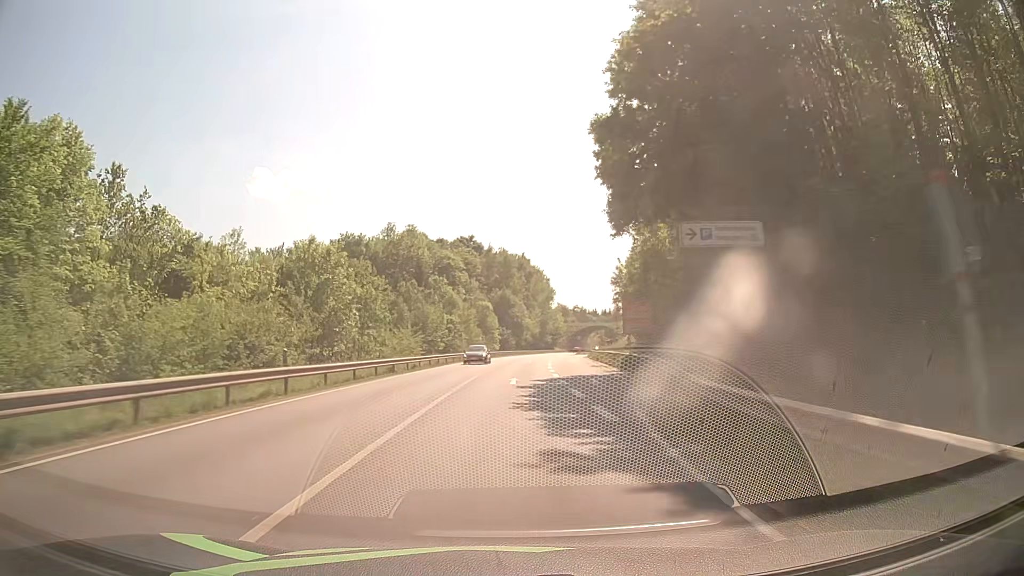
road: primary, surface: asphalt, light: Day
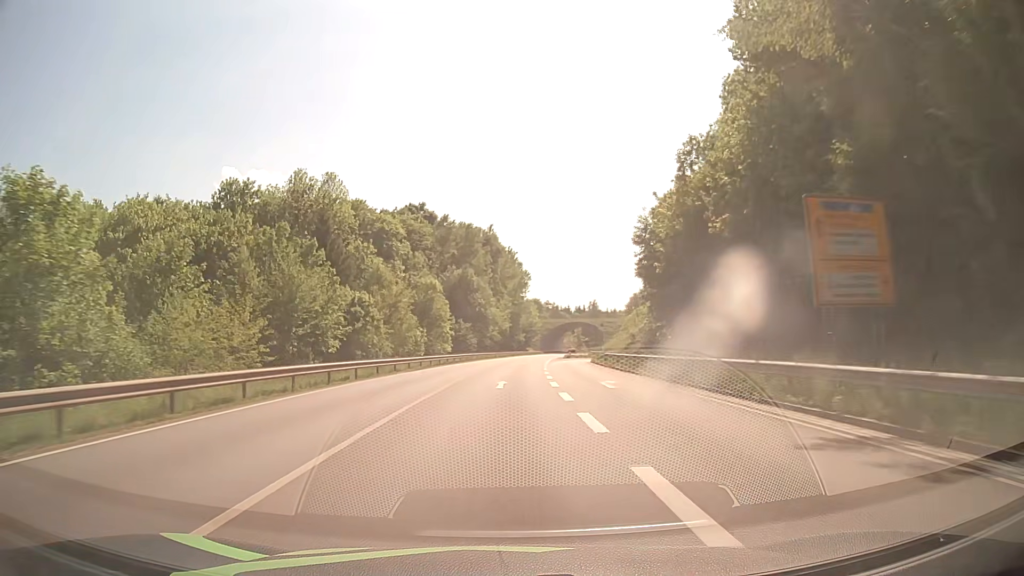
(+0.9, +37.7) m; +3°
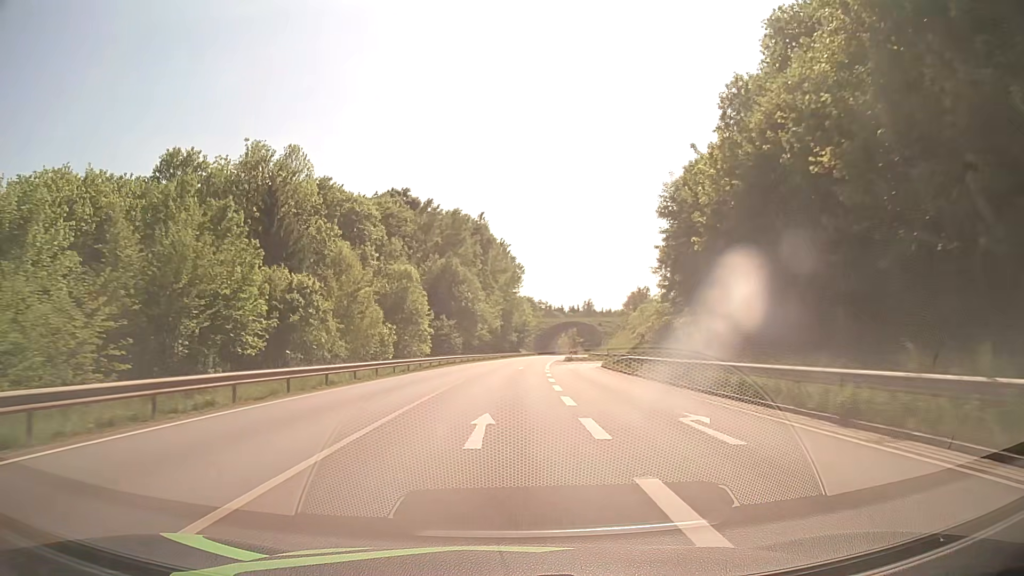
(+0.1, +12.6) m; +1°
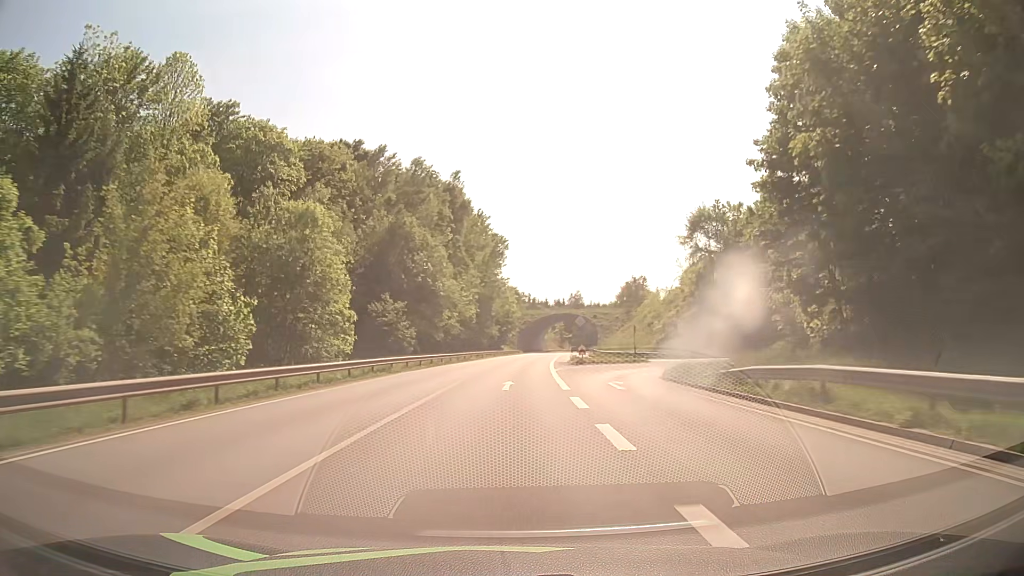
(+0.3, +25.4) m; +2°
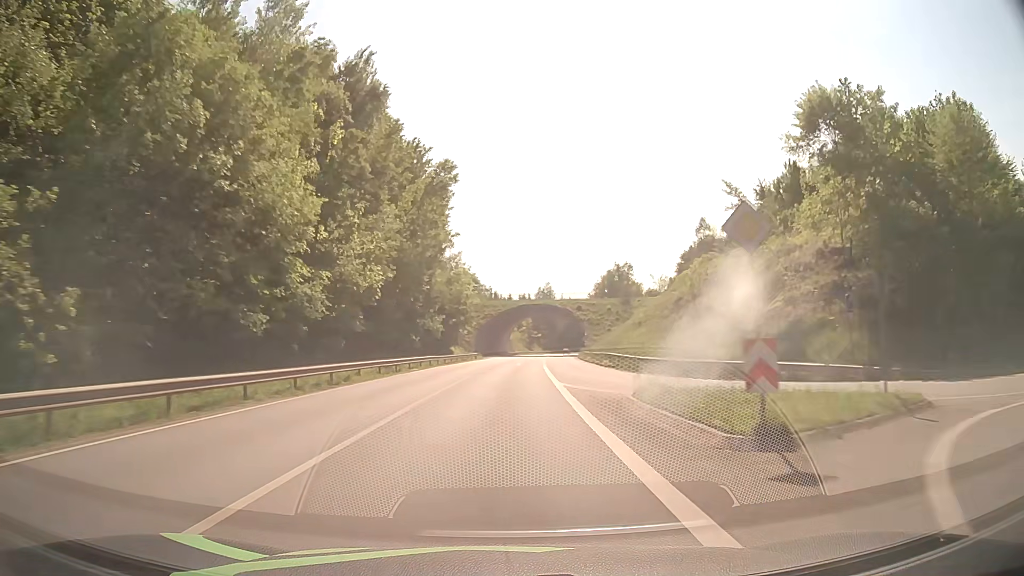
(+1.0, +37.9) m; +3°
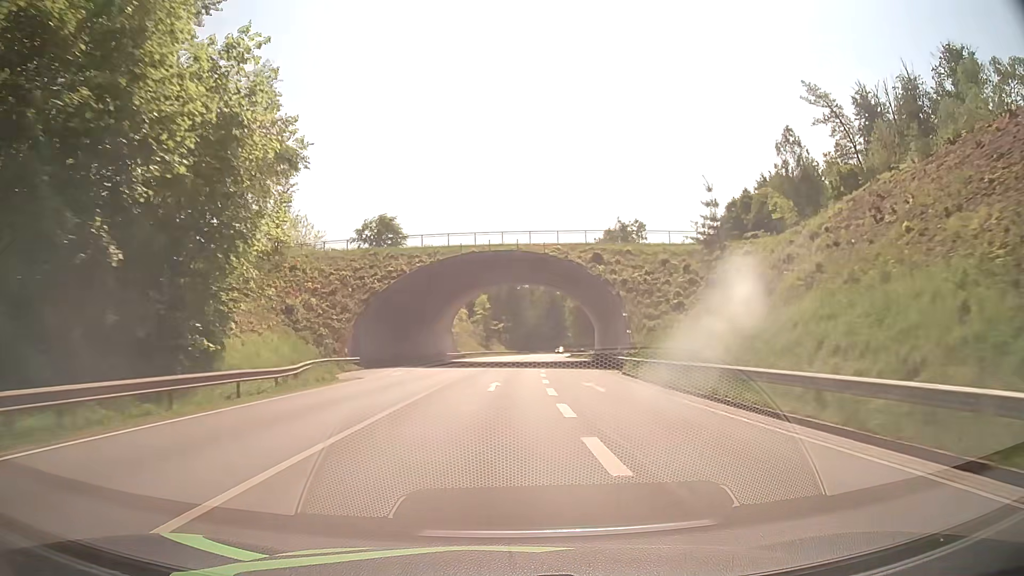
(+2.2, +63.3) m; +4°
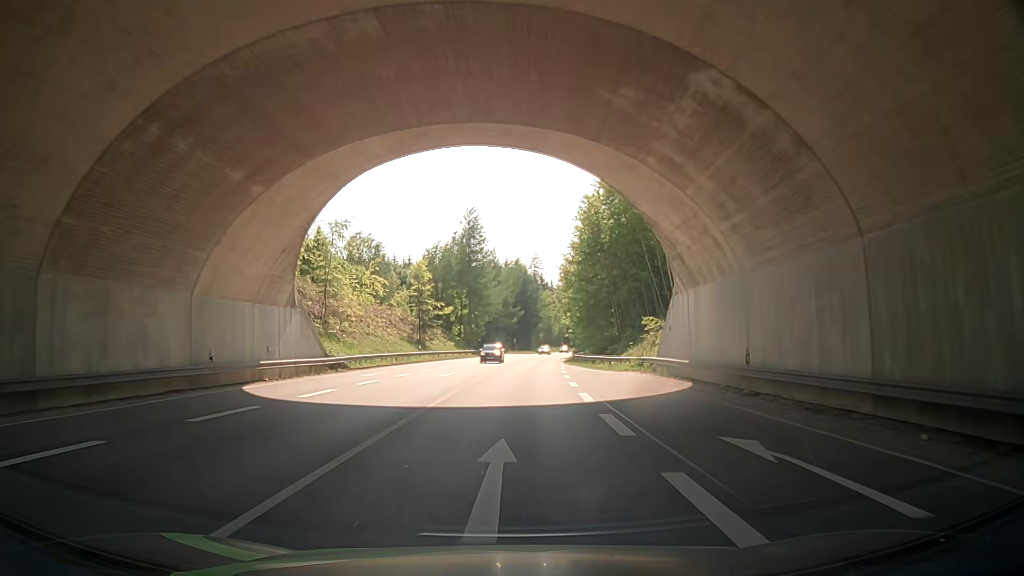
(+1.1, +51.2) m; +3°
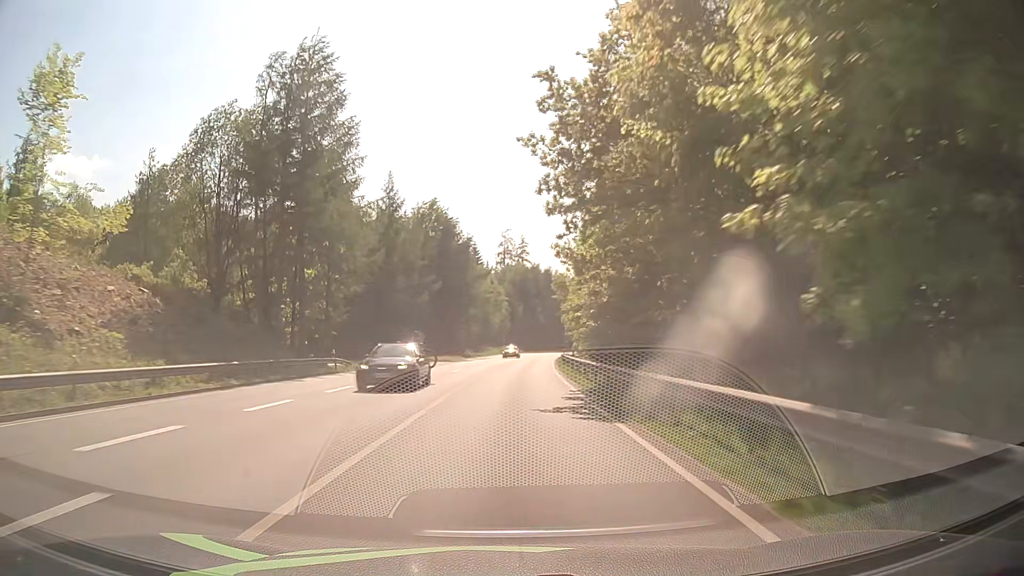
(+3.2, +63.0) m; +6°
